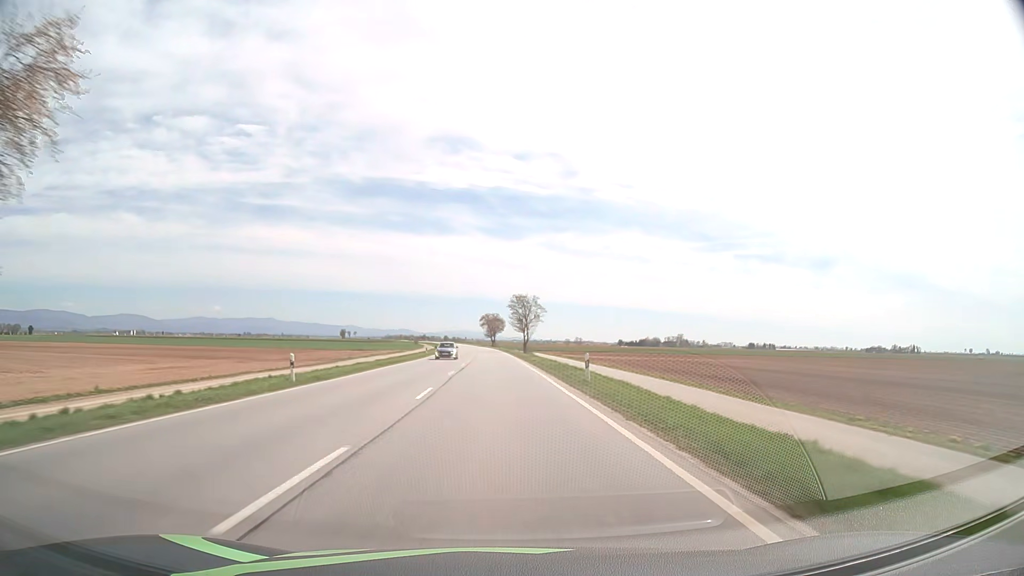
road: primary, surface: asphalt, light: Day
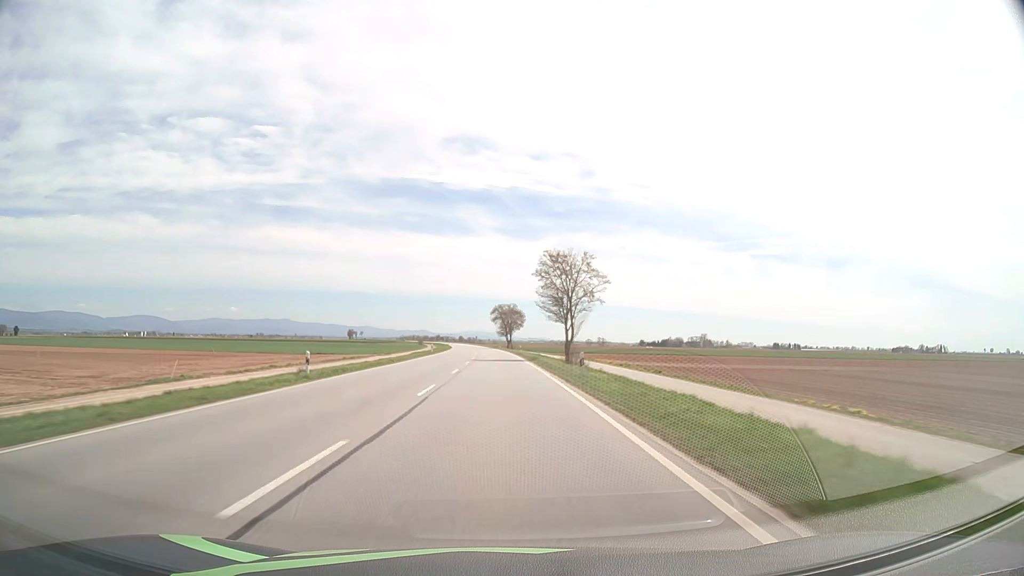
(-0.5, +47.7) m; -1°
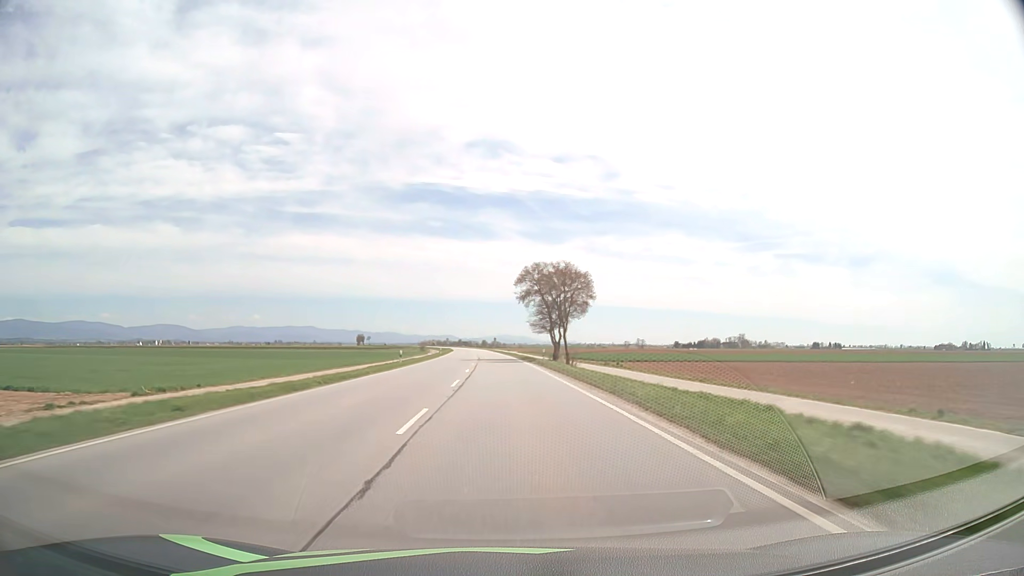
(-1.7, +79.1) m; -2°
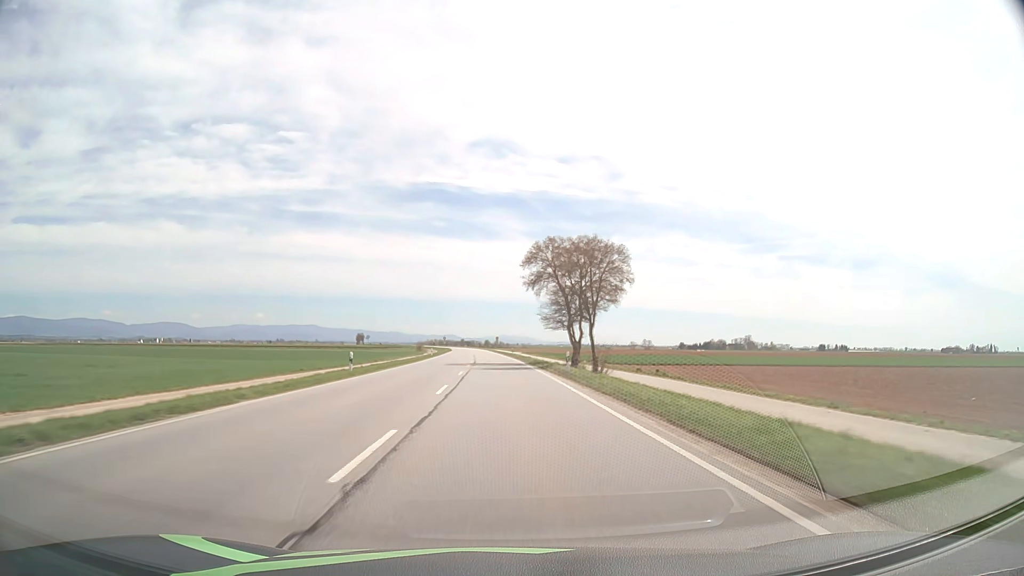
(0.0, +15.8) m; 0°
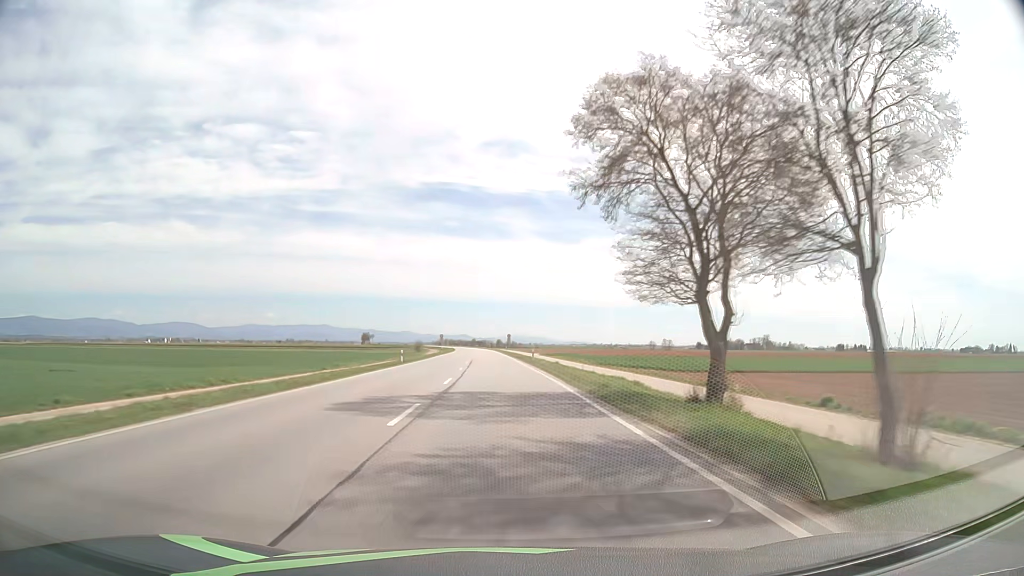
(-0.3, +31.6) m; -1°
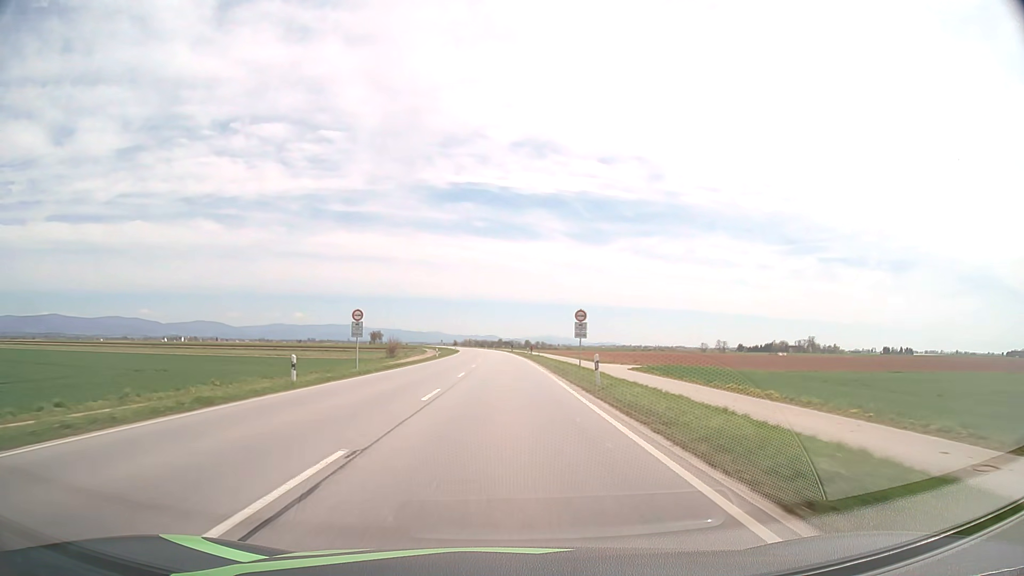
(-1.8, +79.2) m; -2°
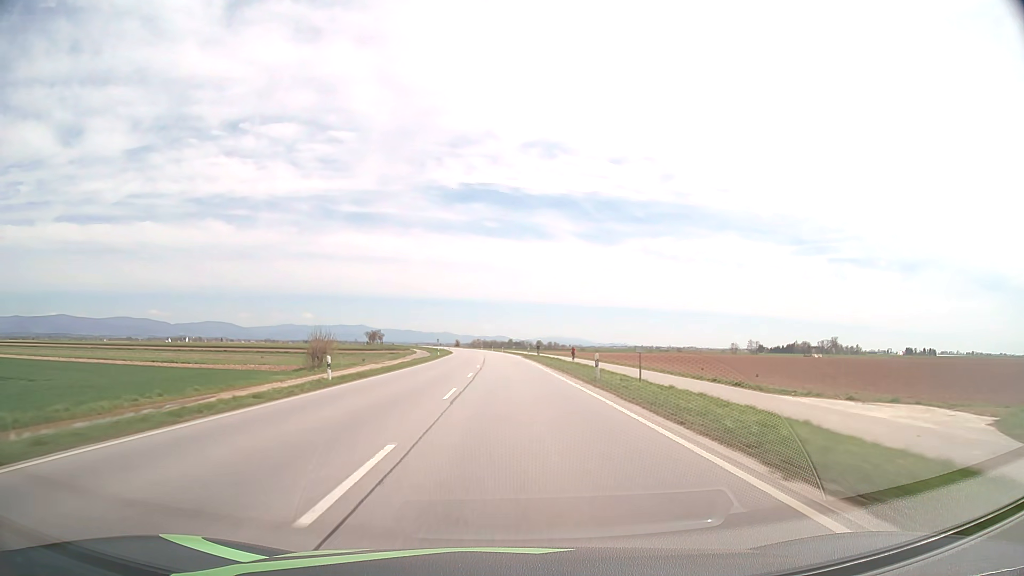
(-0.5, +47.6) m; -1°
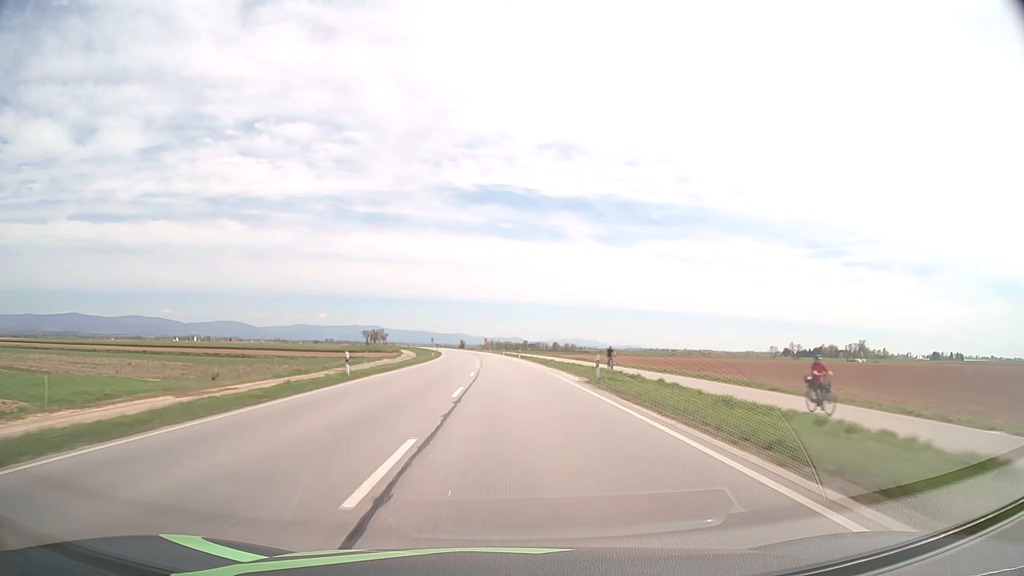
(-0.5, +47.7) m; -1°
(0, +10) (0, +20) (0, +30) (-1, +40) (-1, +50) (-1, +60) (-2, +70) (-2, +80) (-3, +90) (-4, +100) m
